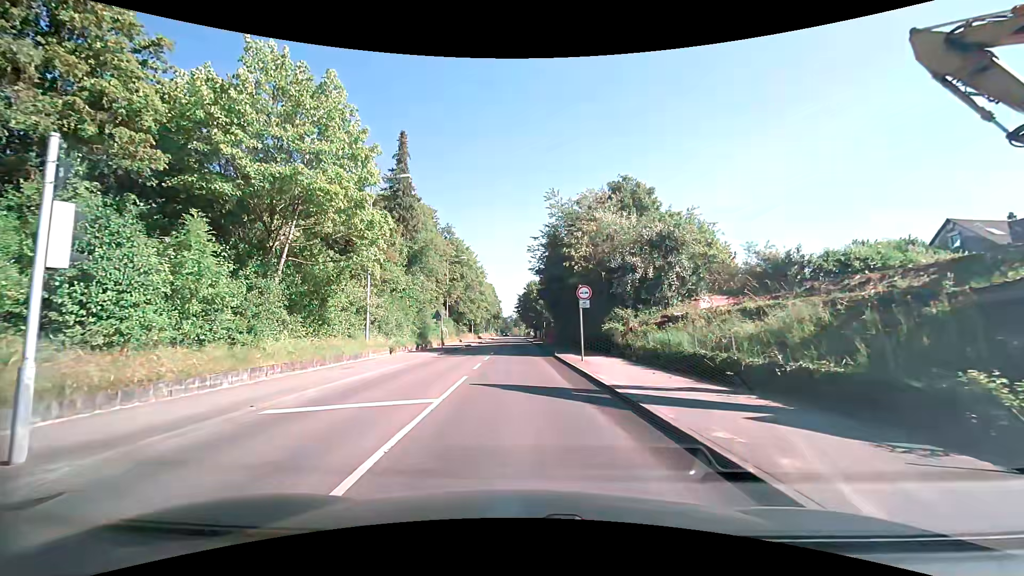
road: tertiary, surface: asphalt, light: Day
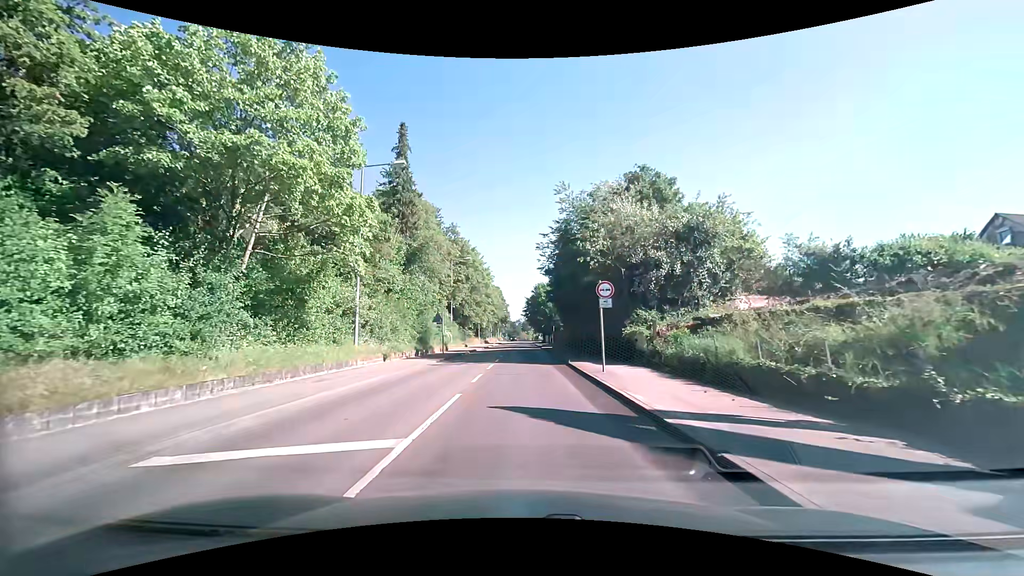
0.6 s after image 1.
(-0.1, +3.5) m; -2°
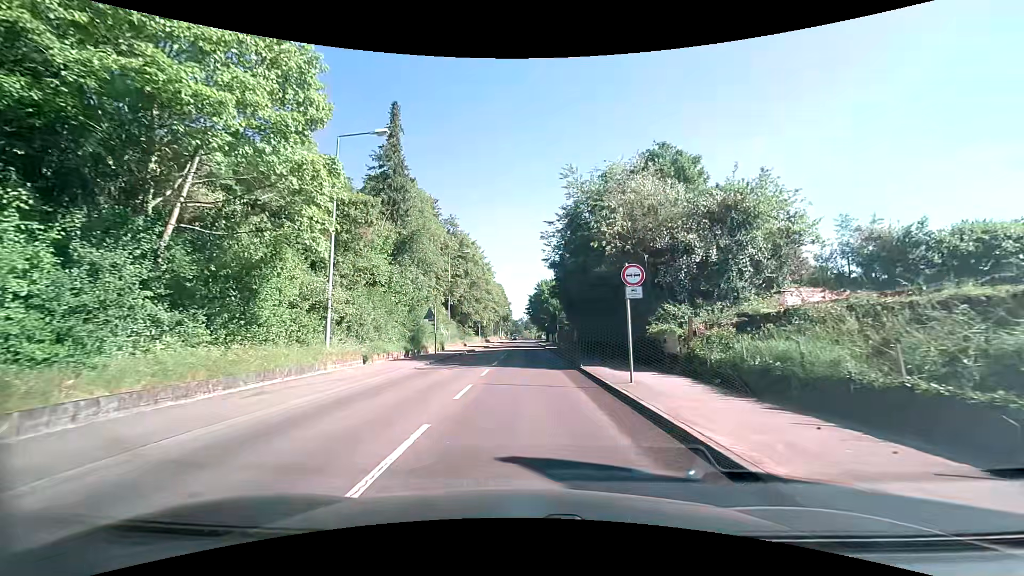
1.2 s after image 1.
(0.0, +4.2) m; -1°
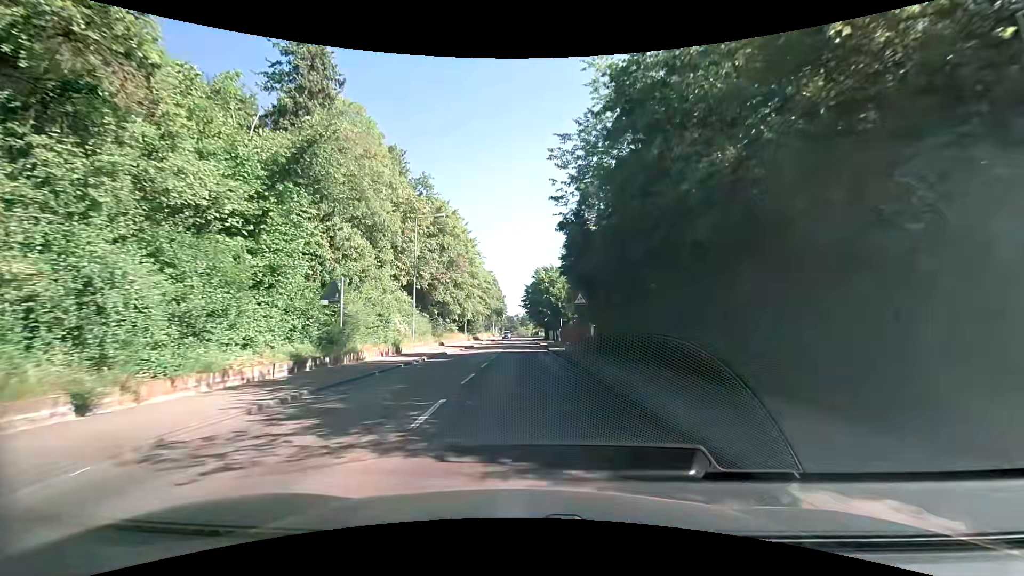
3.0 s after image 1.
(+0.1, +15.9) m; 0°
(0, +10) (0, +20) (0, +30) (0, +40) (0, +50) (0, +60) (0, +70) (0, +80) (0, +90) (0, +100) m
